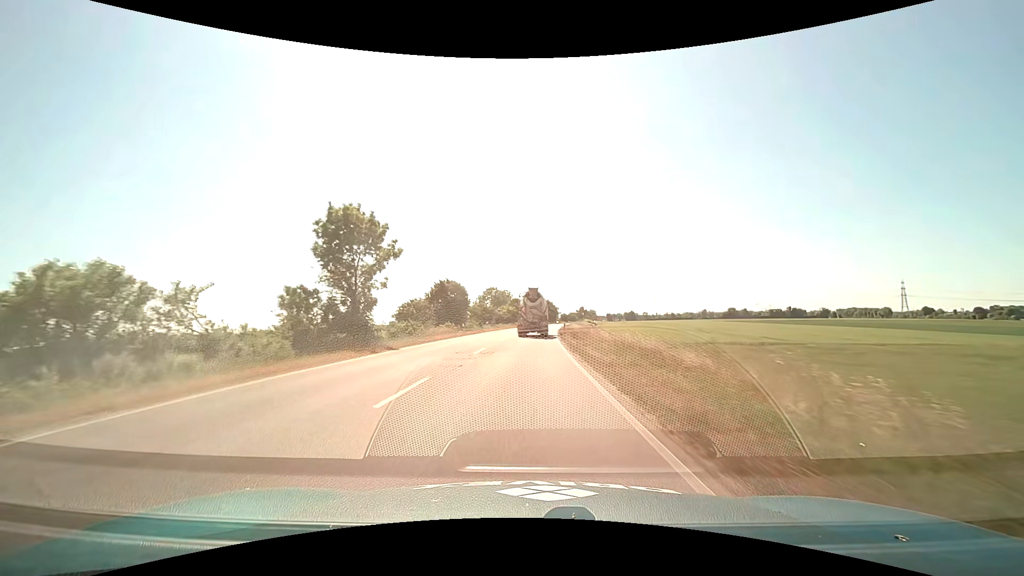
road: primary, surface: asphalt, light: Day
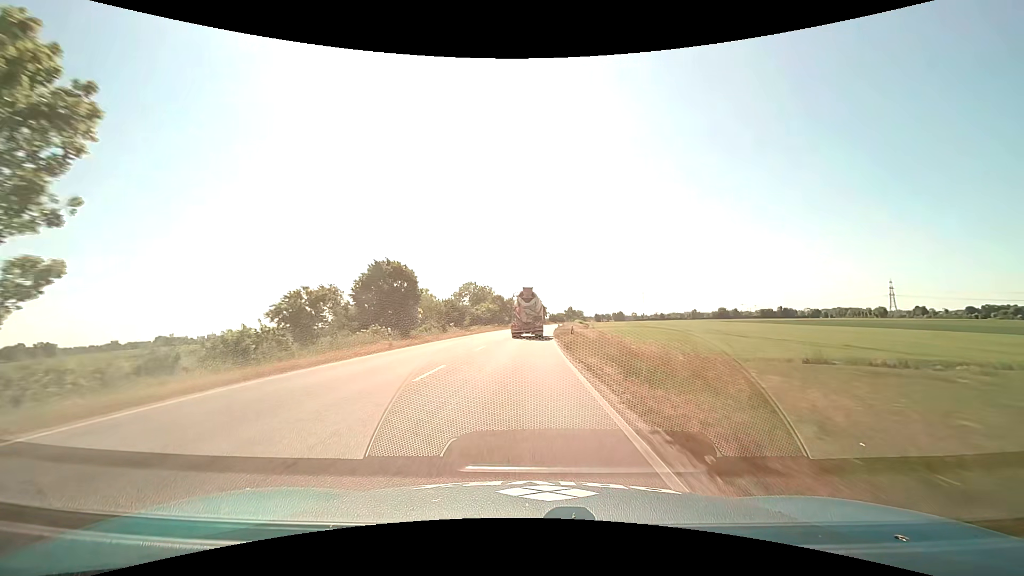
(+0.2, +21.0) m; +1°
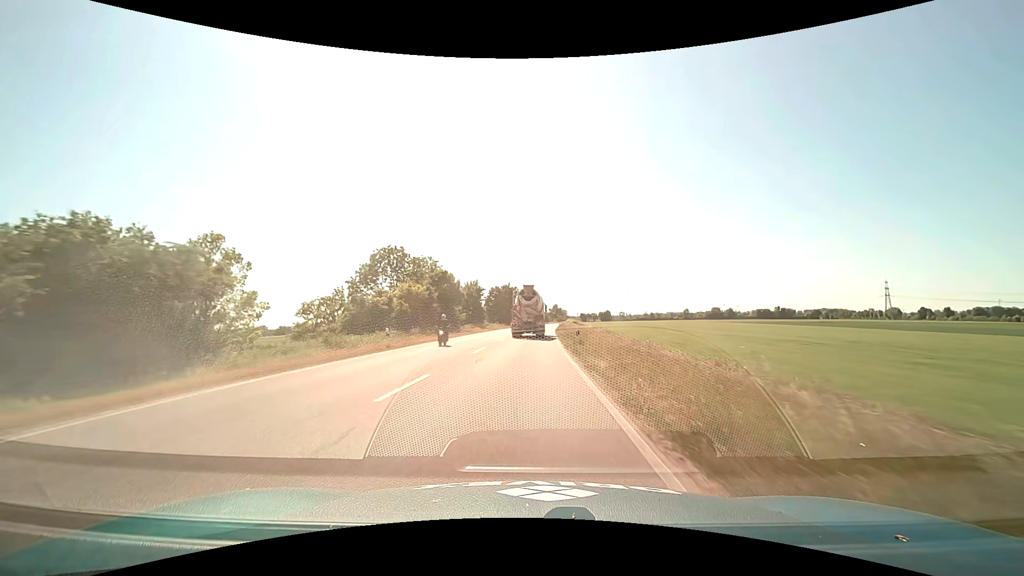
(+1.0, +51.1) m; +2°
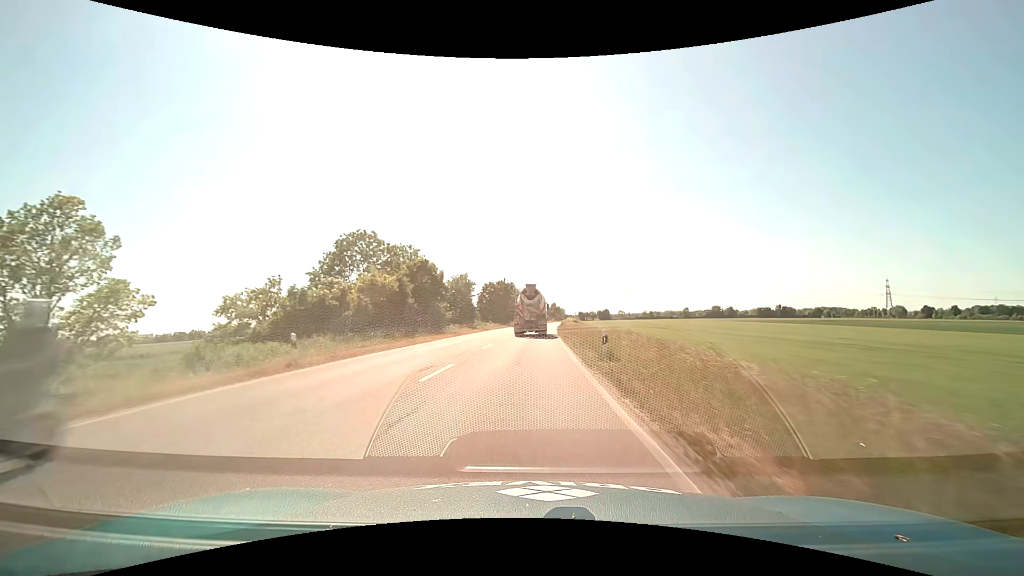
(0.0, +9.6) m; 0°
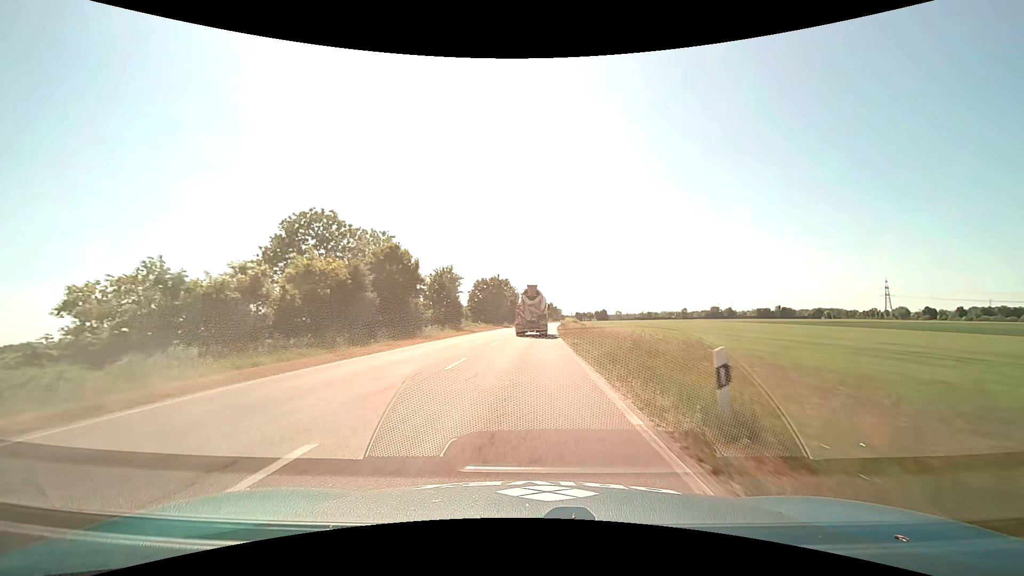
(0.0, +9.5) m; 0°
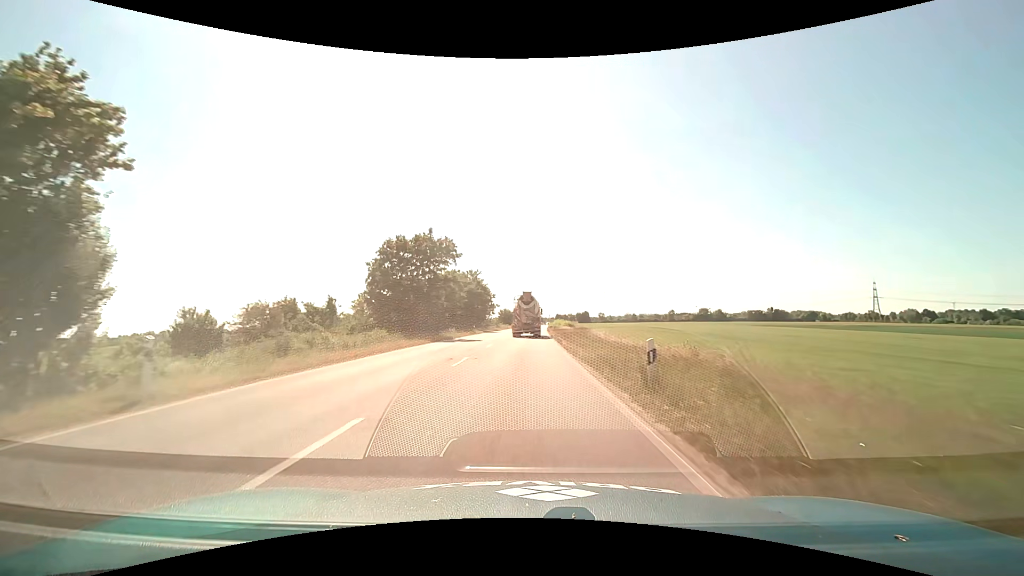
(+1.0, +46.7) m; +2°
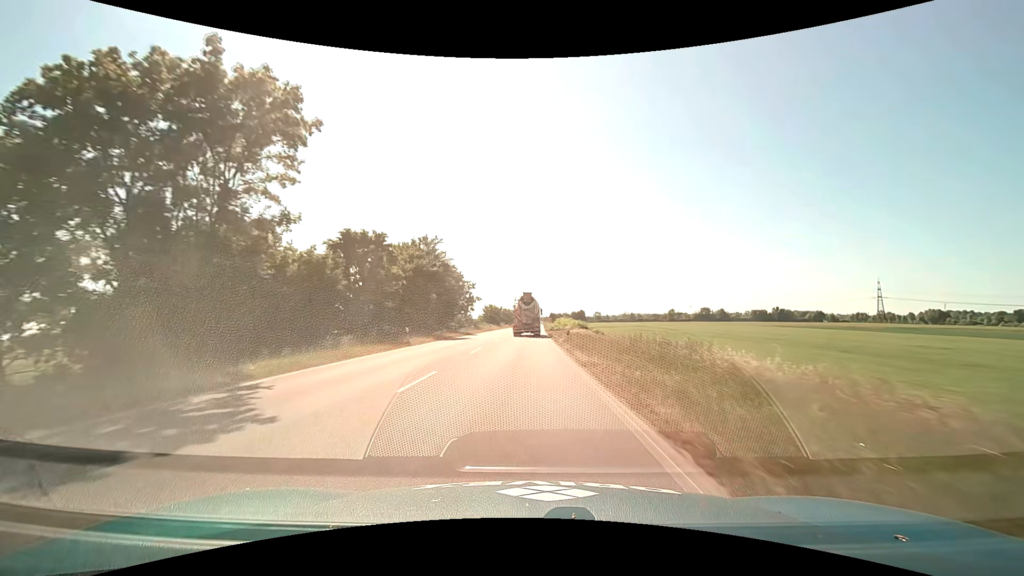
(+0.3, +30.1) m; +1°
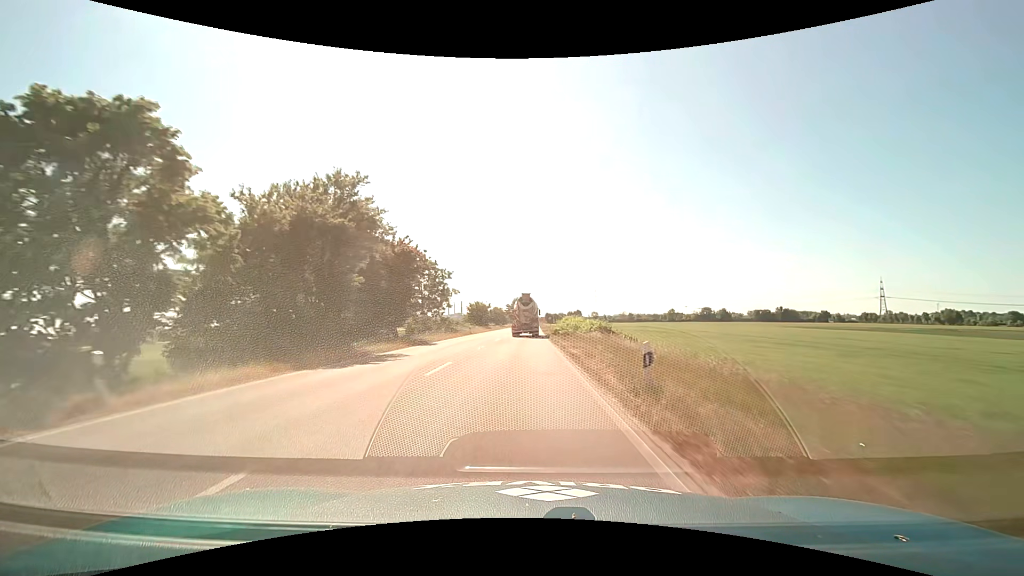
(+0.1, +21.1) m; +1°
(0, +10) (0, +20) (0, +30) (0, +40) (0, +50) (0, +60) (0, +70) (+1, +80) (+1, +90) (+1, +100) m
